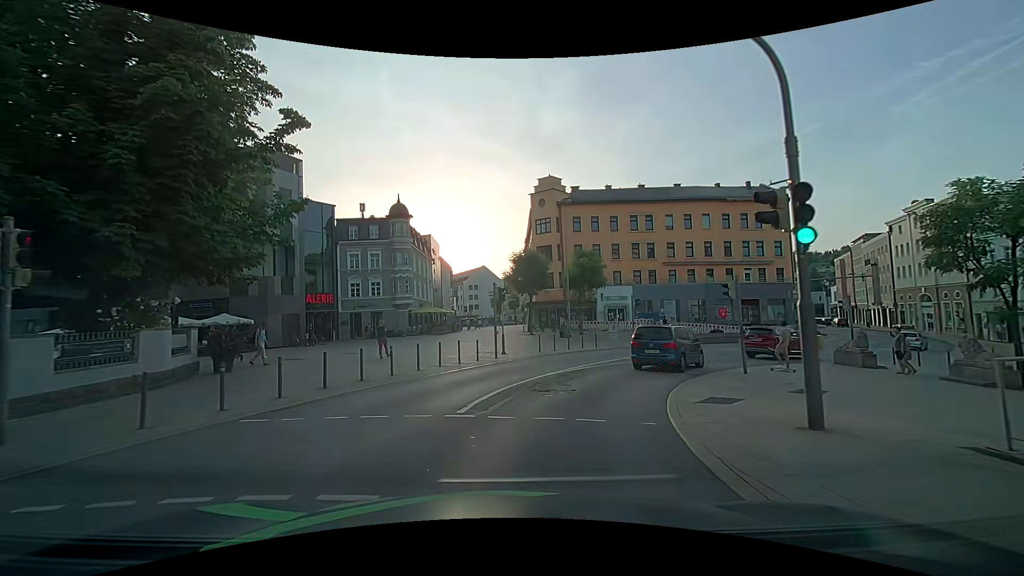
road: primary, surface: asphalt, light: Day
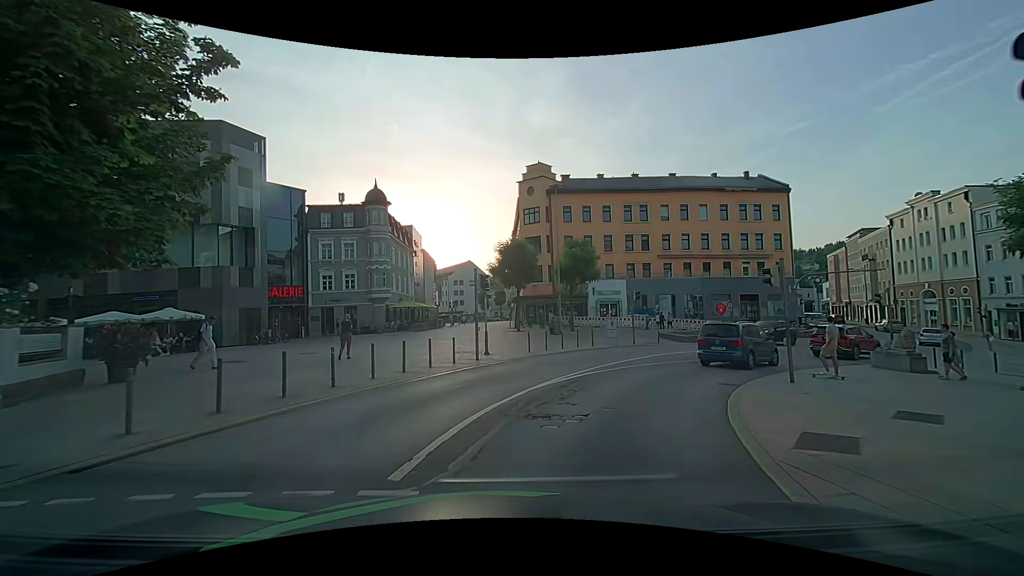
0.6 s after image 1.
(0.0, +3.9) m; -1°
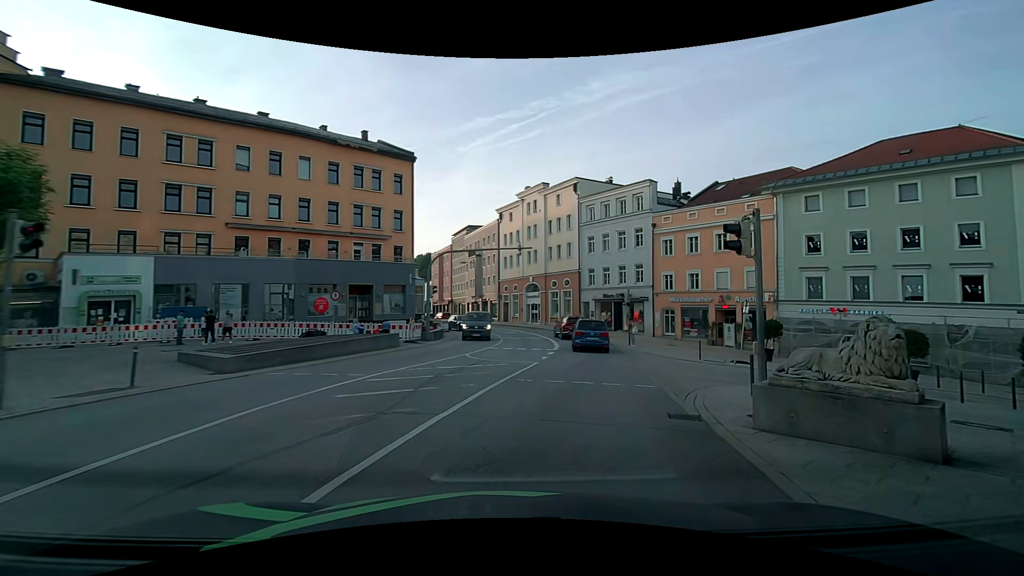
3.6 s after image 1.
(+7.1, +18.5) m; +45°
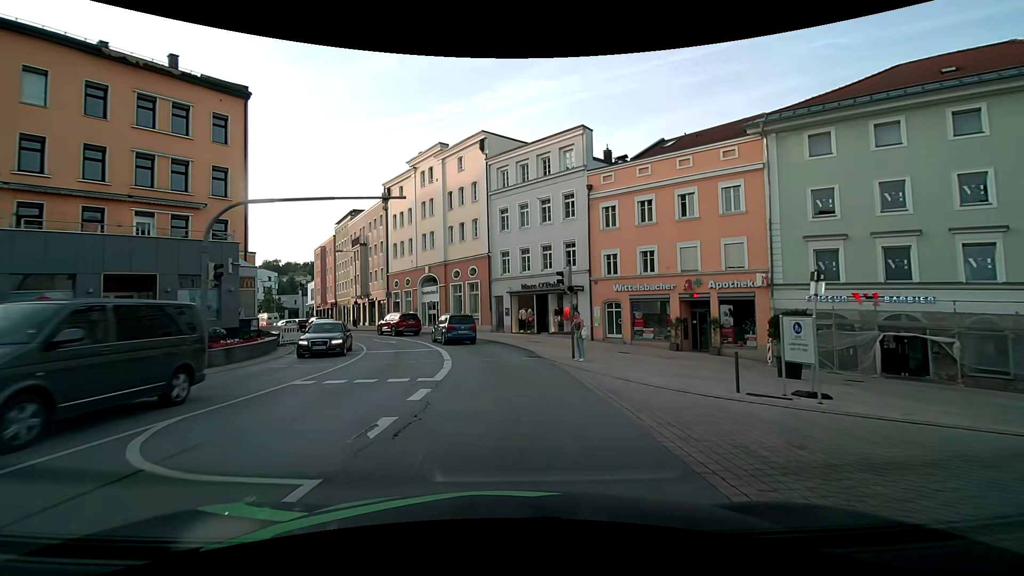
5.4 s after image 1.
(+1.7, +13.3) m; +10°
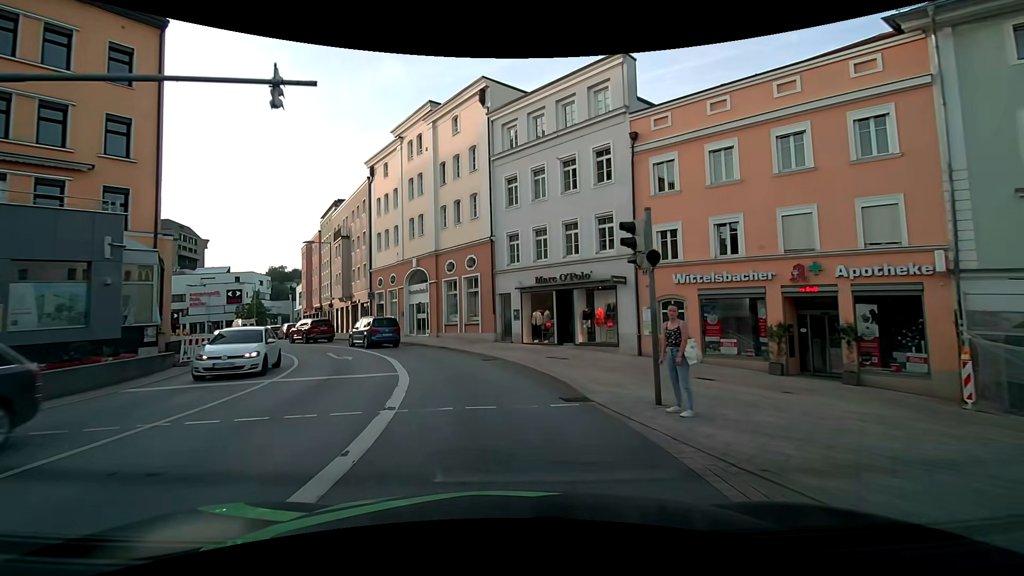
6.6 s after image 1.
(0.0, +9.6) m; 0°
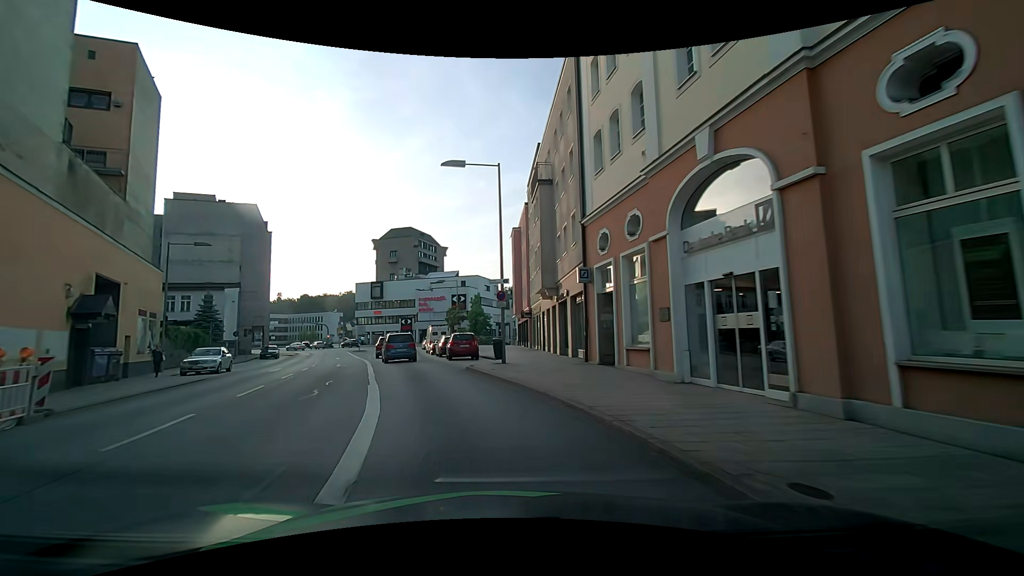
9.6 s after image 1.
(-5.1, +24.9) m; -27°
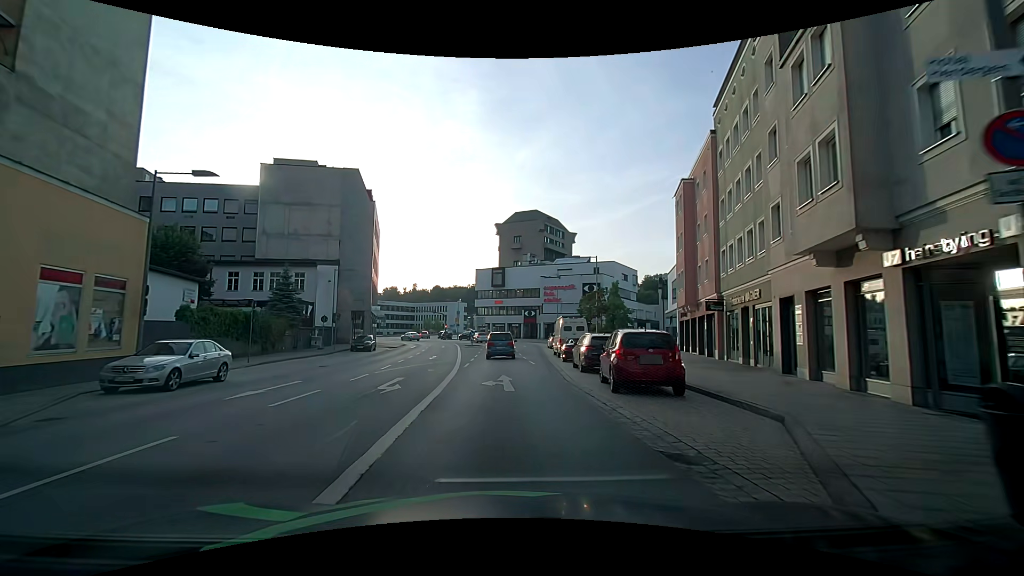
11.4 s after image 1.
(-2.3, +15.6) m; -14°
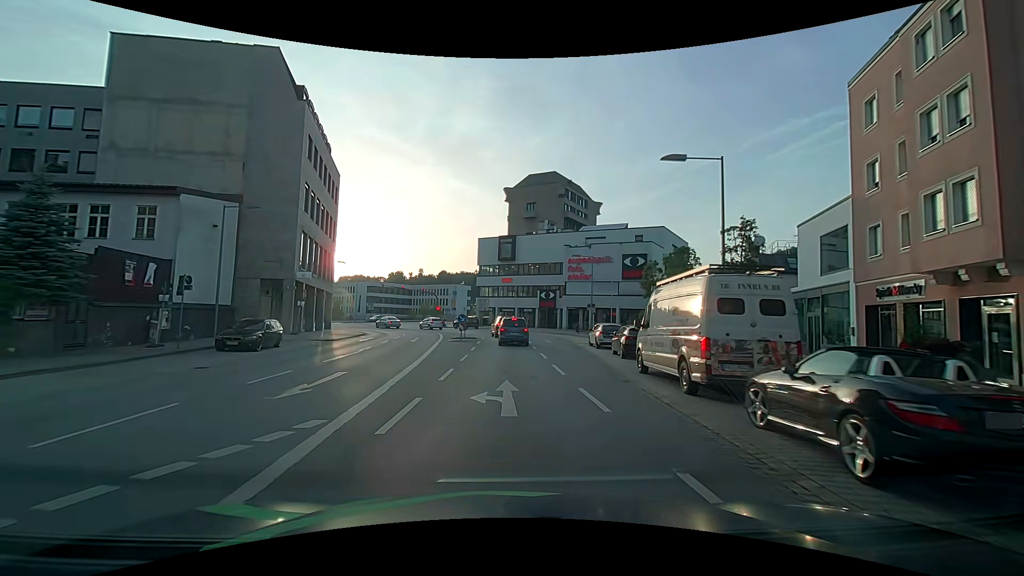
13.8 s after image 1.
(-0.3, +22.2) m; -1°
(0, +10) (0, +20) (0, +30) (0, +40) (-2, +50) (-6, +59) (-12, +67) (-17, +76) (-20, +85) (-21, +95) m
